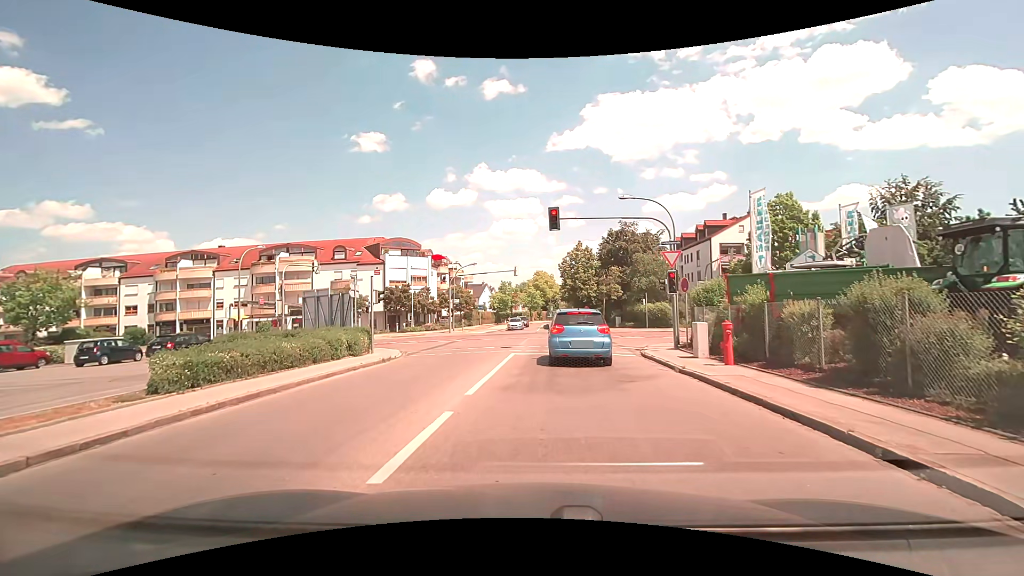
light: Day
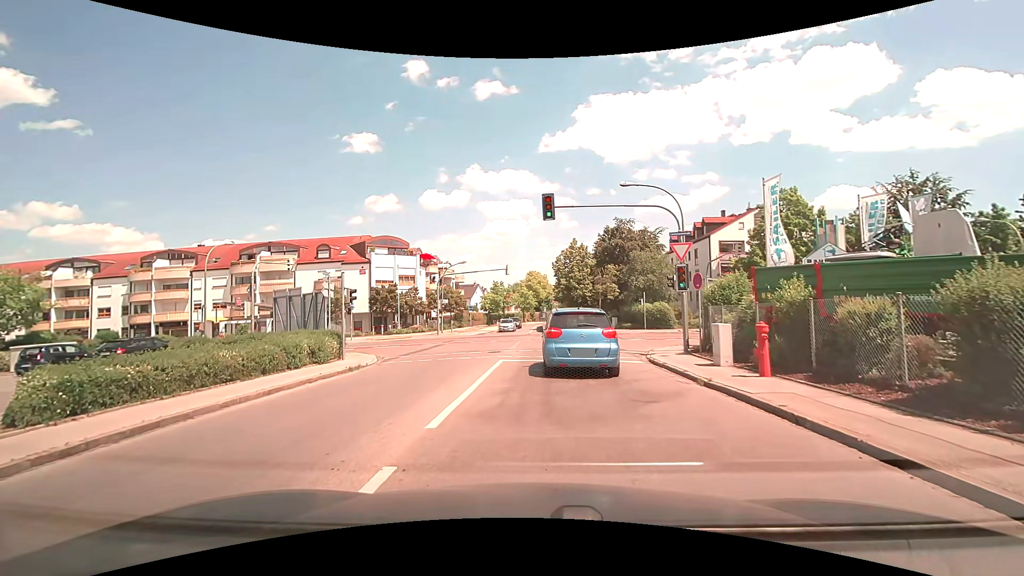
(0.0, +2.5) m; +1°
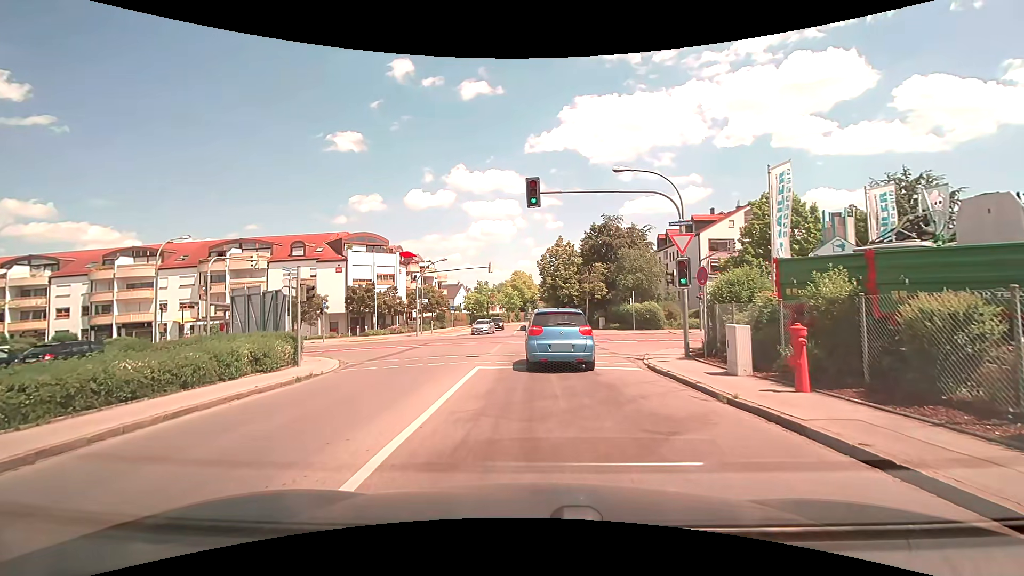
(0.0, +2.3) m; +1°
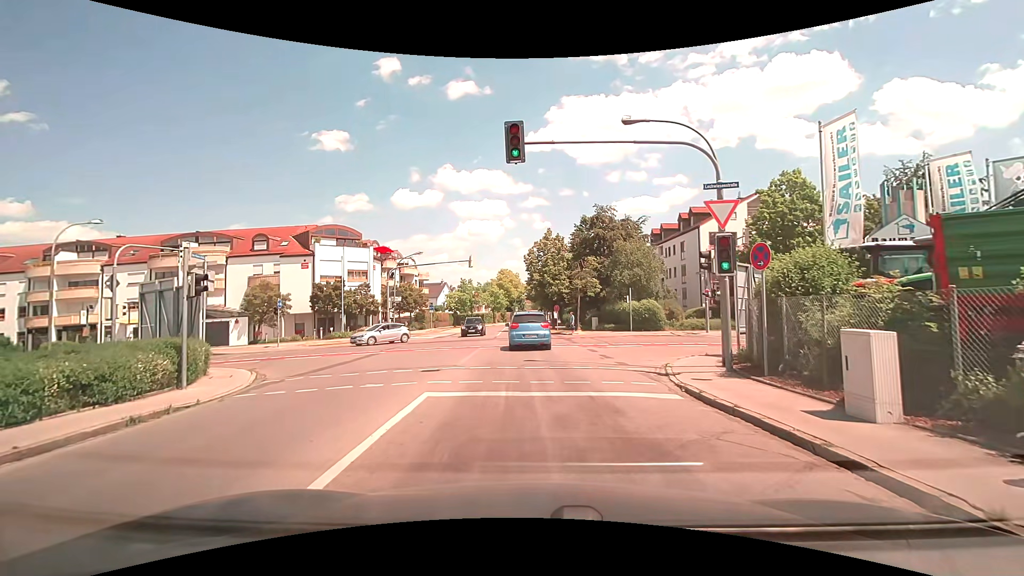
(+0.2, +5.1) m; +3°
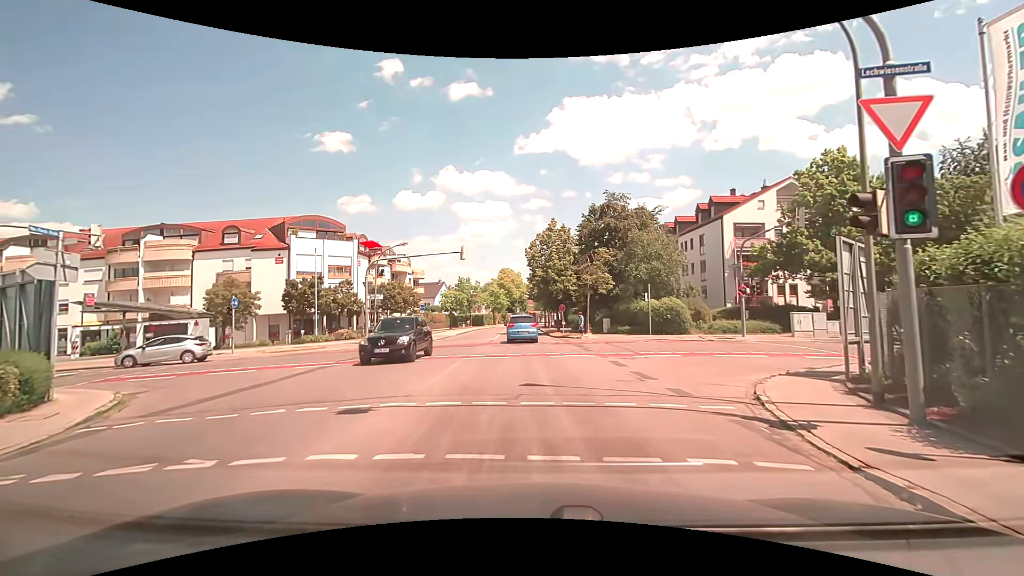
(-0.1, +5.9) m; -1°
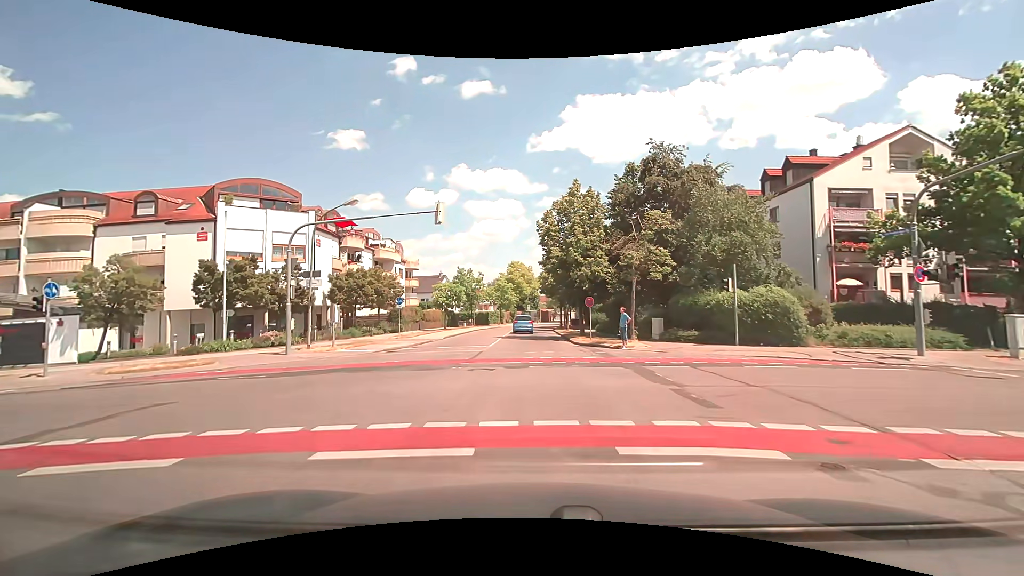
(-0.3, +12.8) m; -2°
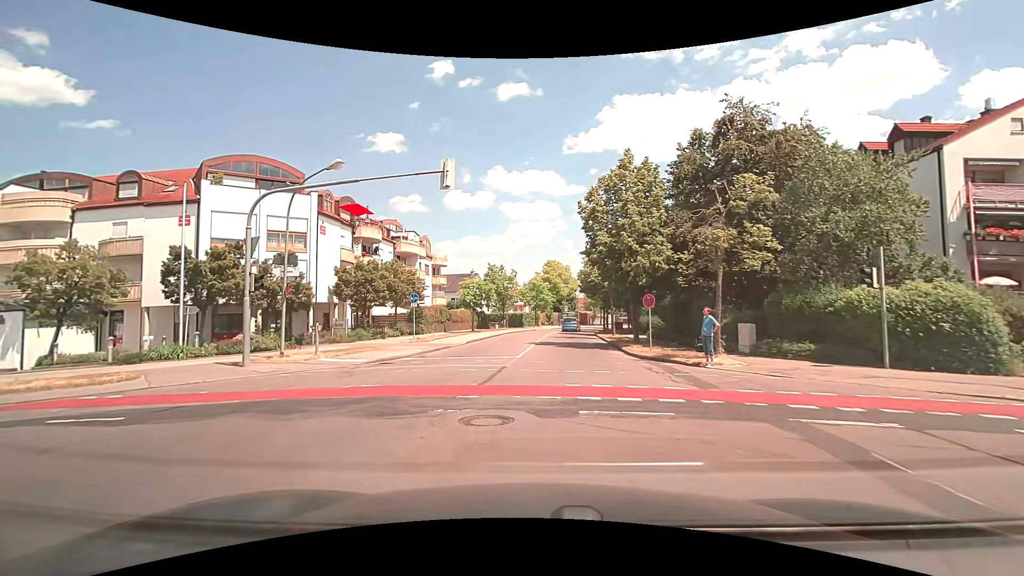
(-0.1, +6.3) m; -2°
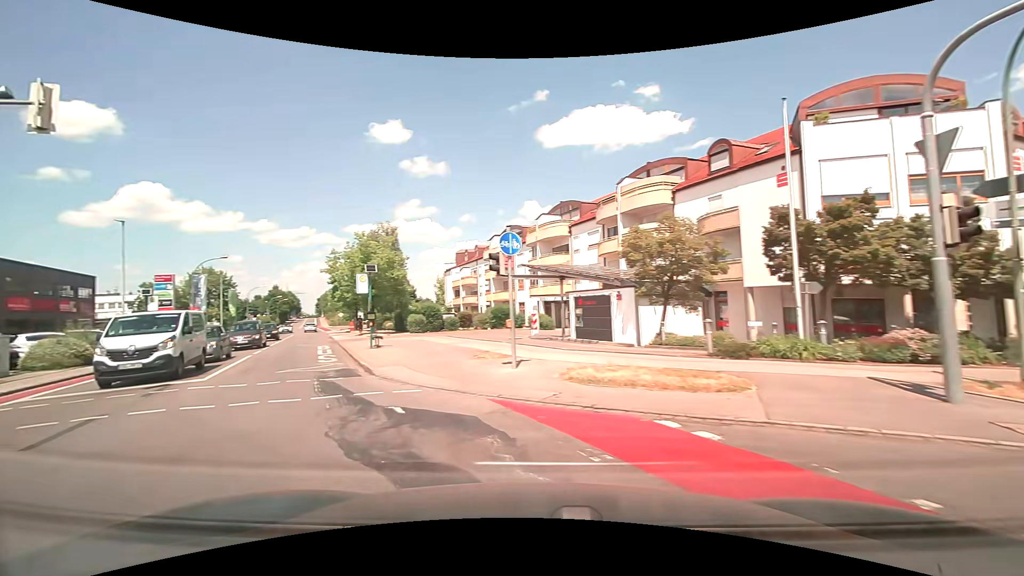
(-3.8, +7.9) m; -61°
